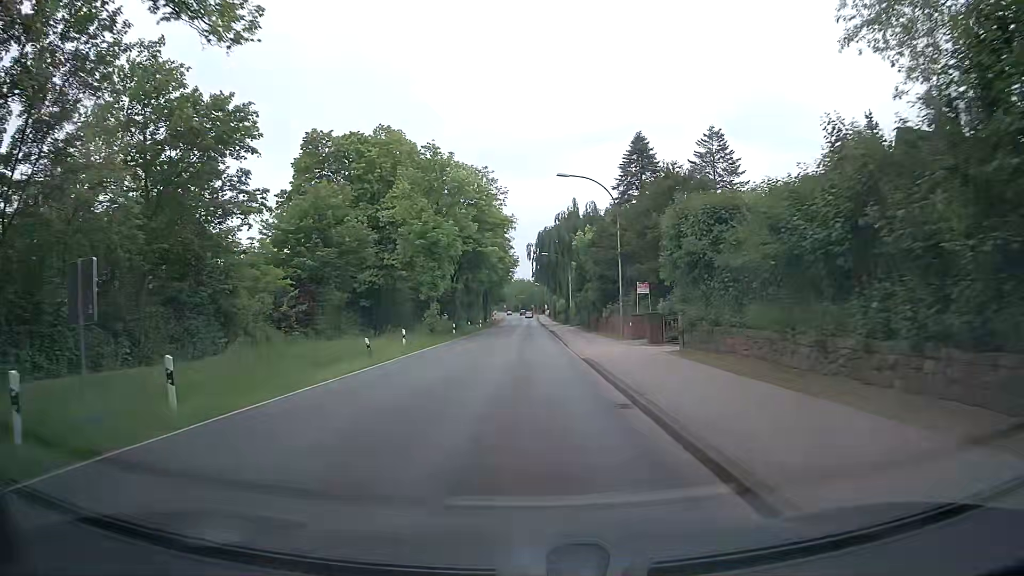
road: secondary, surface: asphalt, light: Day
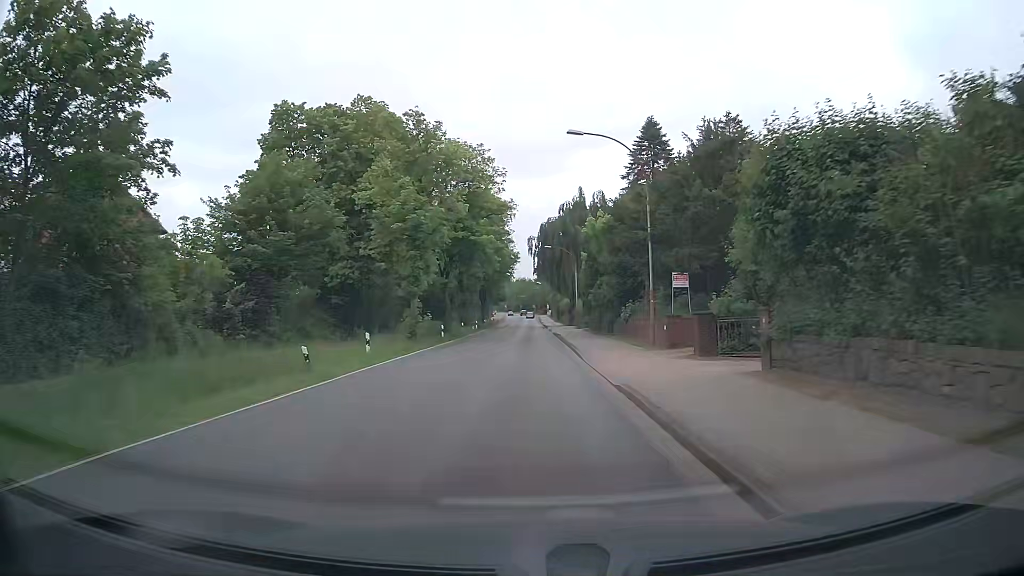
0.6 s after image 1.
(+0.1, +7.4) m; 0°
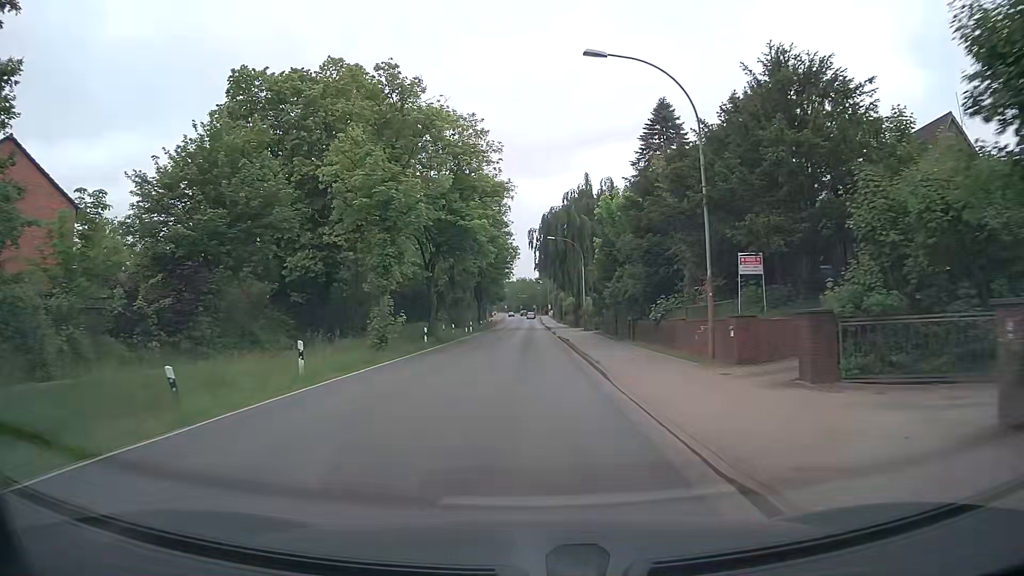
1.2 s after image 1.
(0.0, +7.4) m; 0°
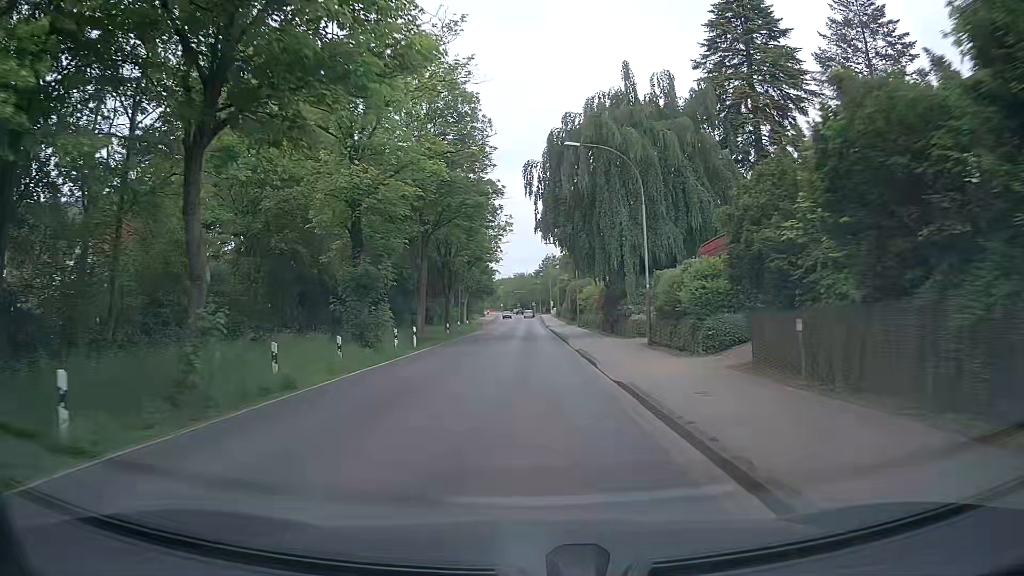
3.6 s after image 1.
(0.0, +29.6) m; 0°
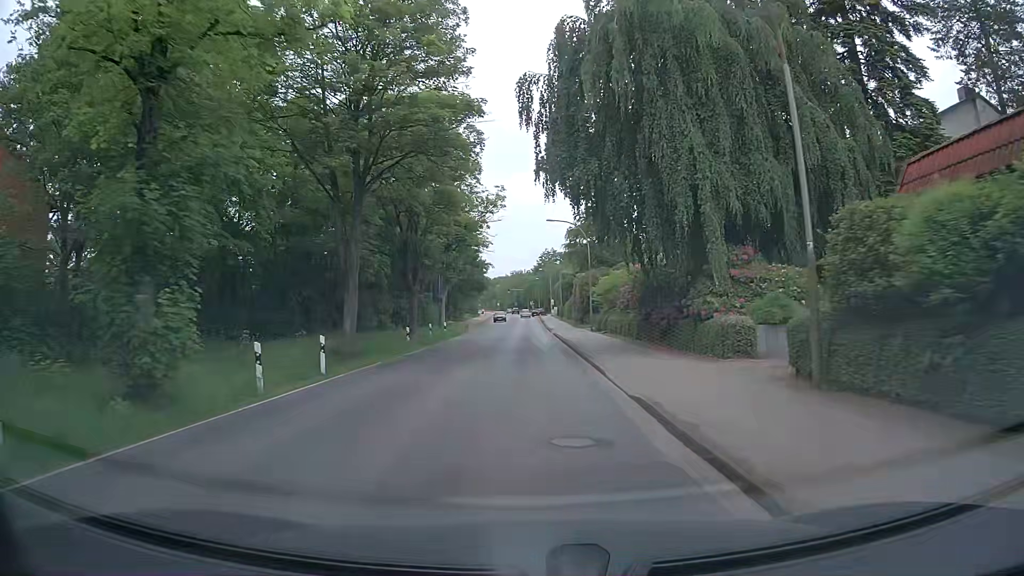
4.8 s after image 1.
(+0.1, +14.4) m; 0°
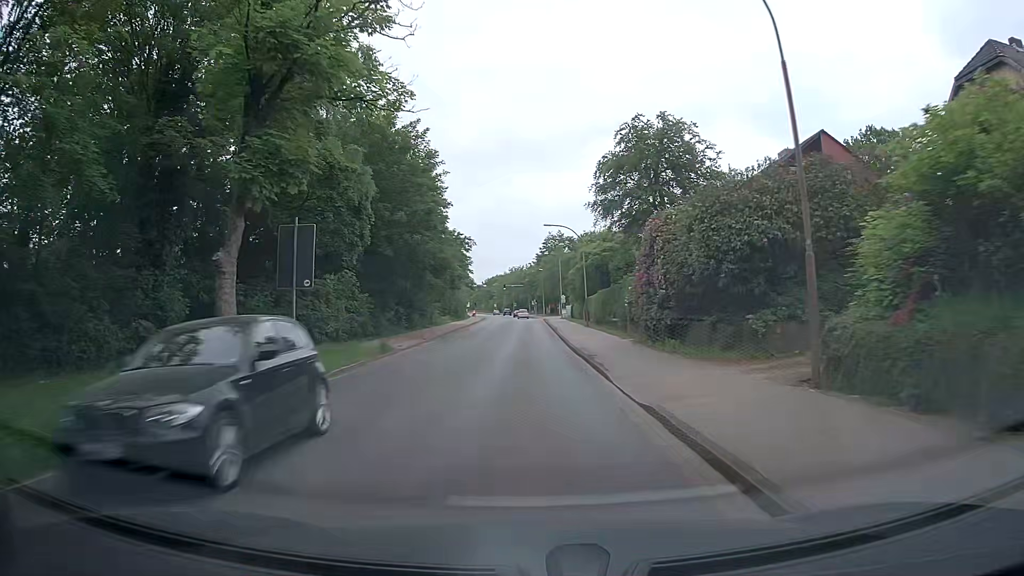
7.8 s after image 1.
(-0.2, +35.5) m; 0°
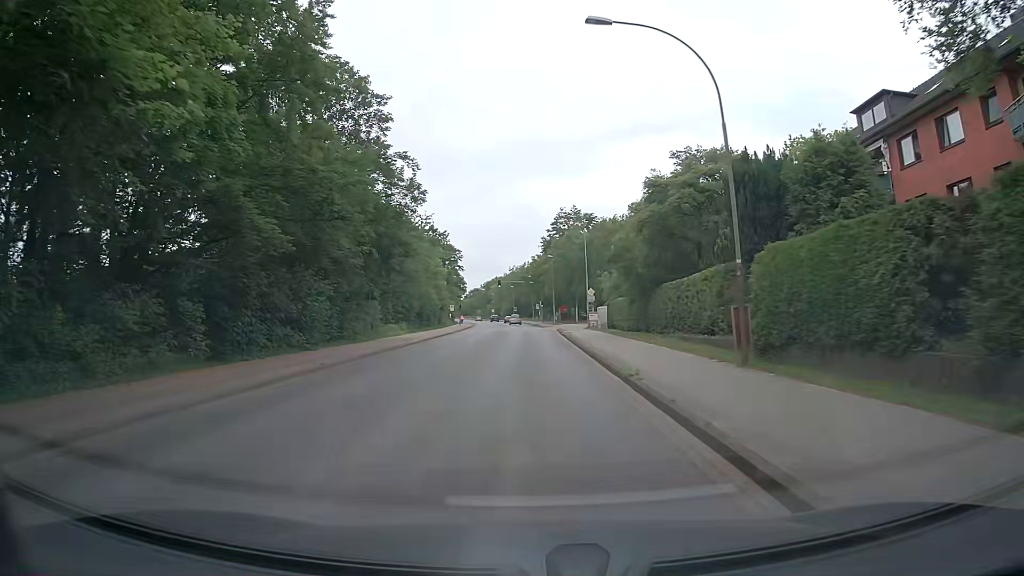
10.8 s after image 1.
(-0.3, +35.5) m; -1°
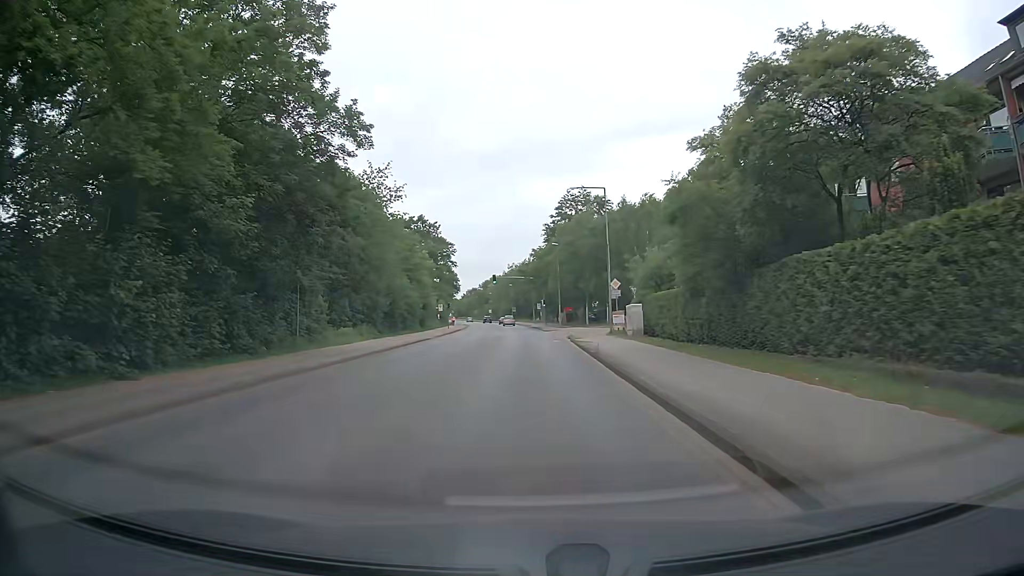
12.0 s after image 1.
(+0.1, +14.4) m; +1°
(0, +10) (0, +20) (0, +30) (0, +40) (0, +50) (-1, +60) (-1, +70) (-2, +80) (-3, +90) (-3, +100) m
